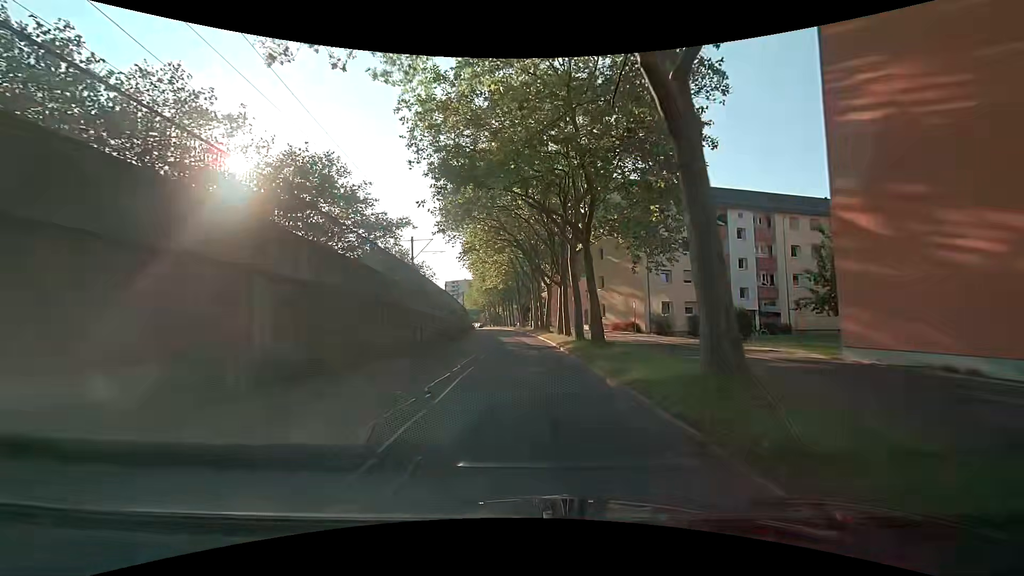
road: tertiary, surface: asphalt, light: Day
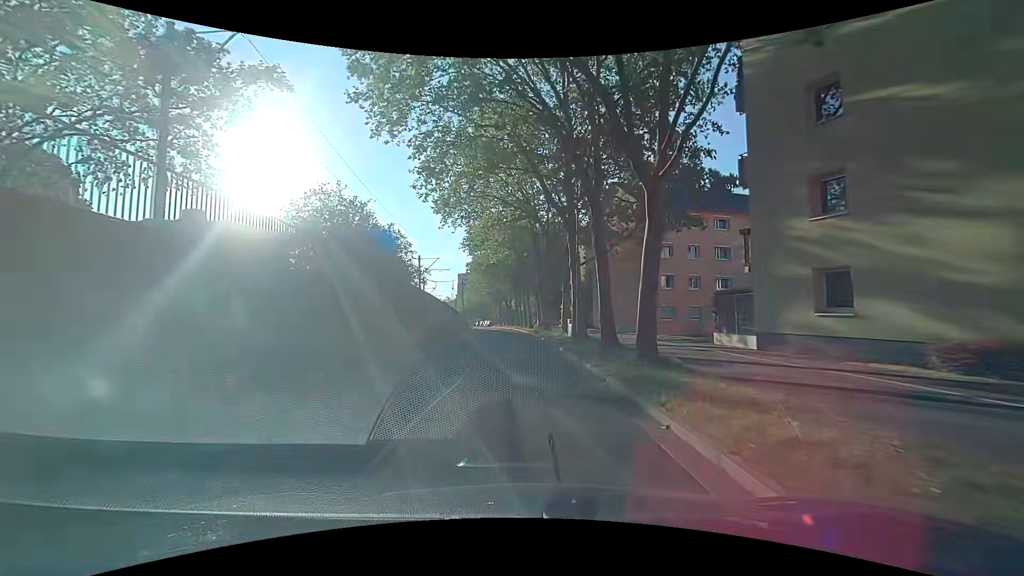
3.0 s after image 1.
(-0.3, +34.5) m; -2°
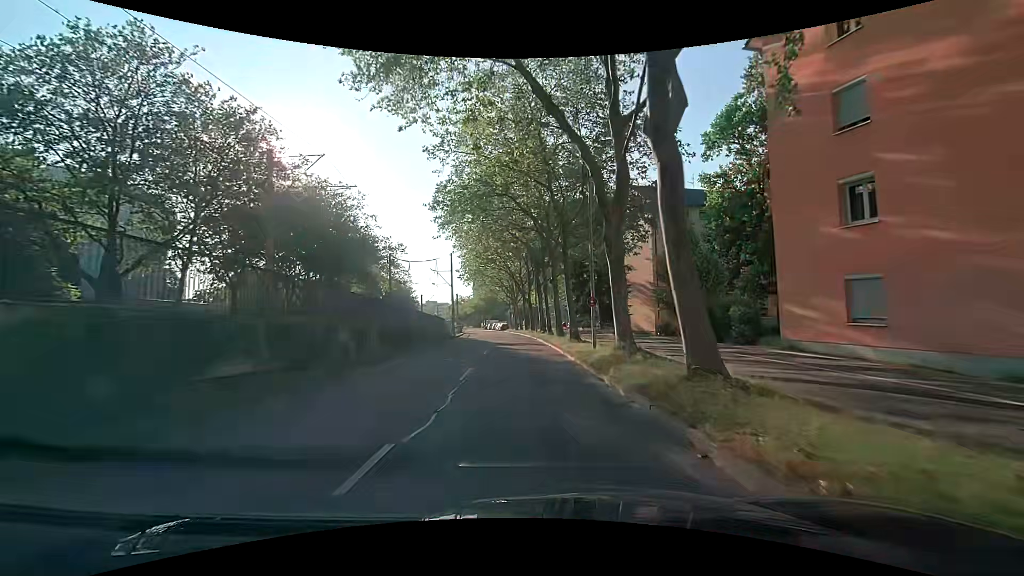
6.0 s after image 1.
(-0.9, +35.0) m; -2°
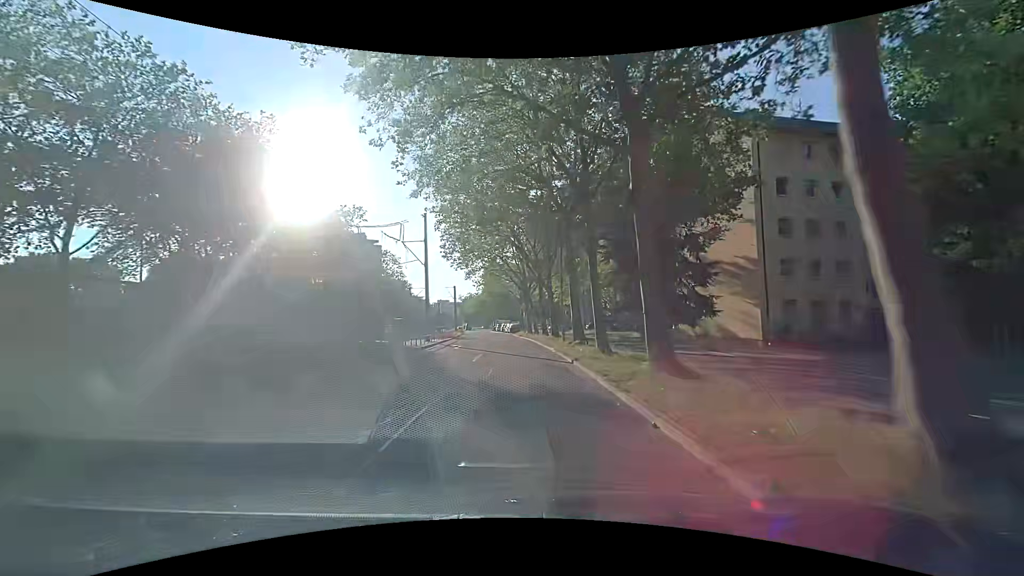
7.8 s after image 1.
(-0.5, +21.5) m; -2°
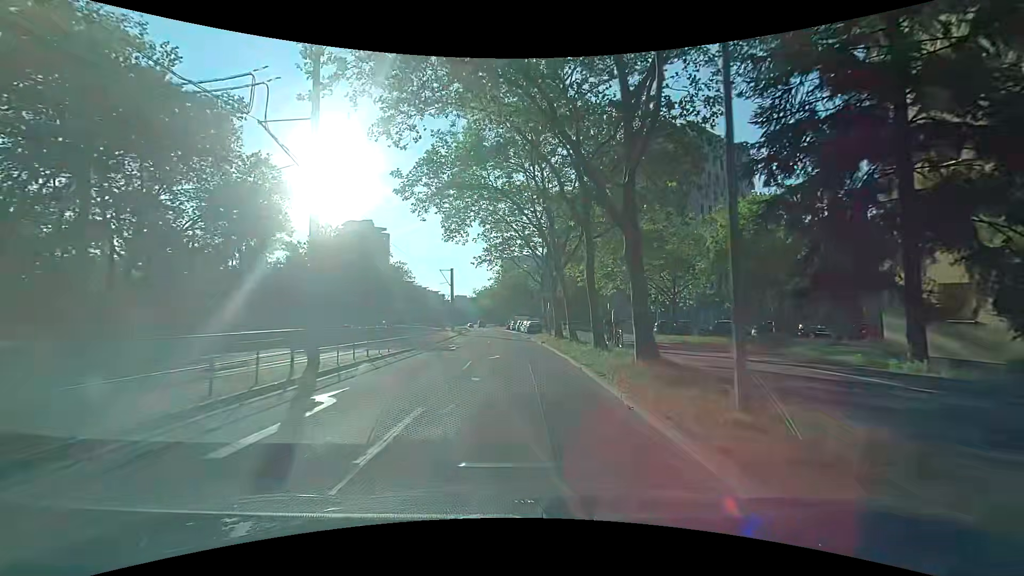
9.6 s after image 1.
(-0.5, +21.8) m; -2°
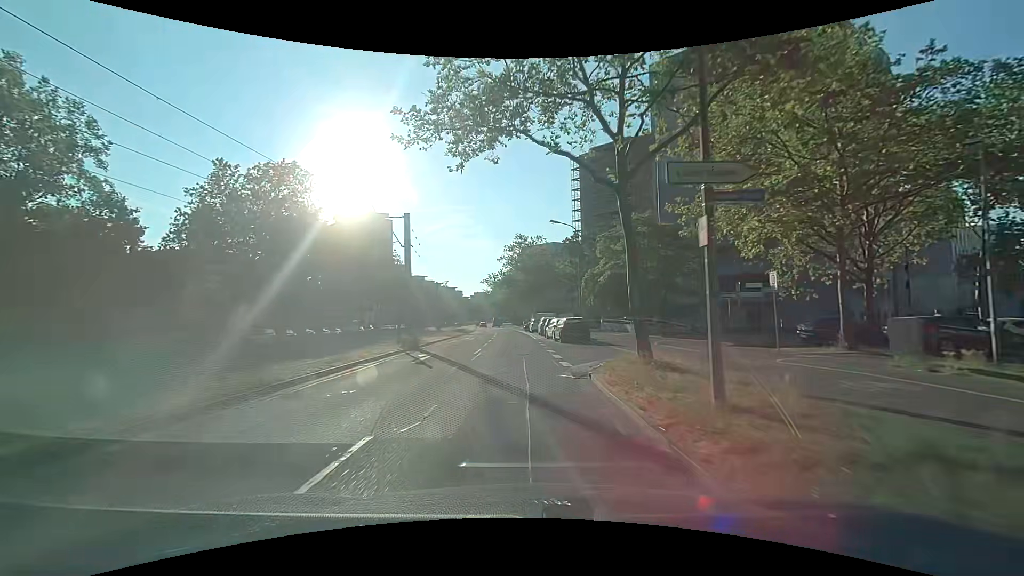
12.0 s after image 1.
(-0.5, +29.2) m; -3°
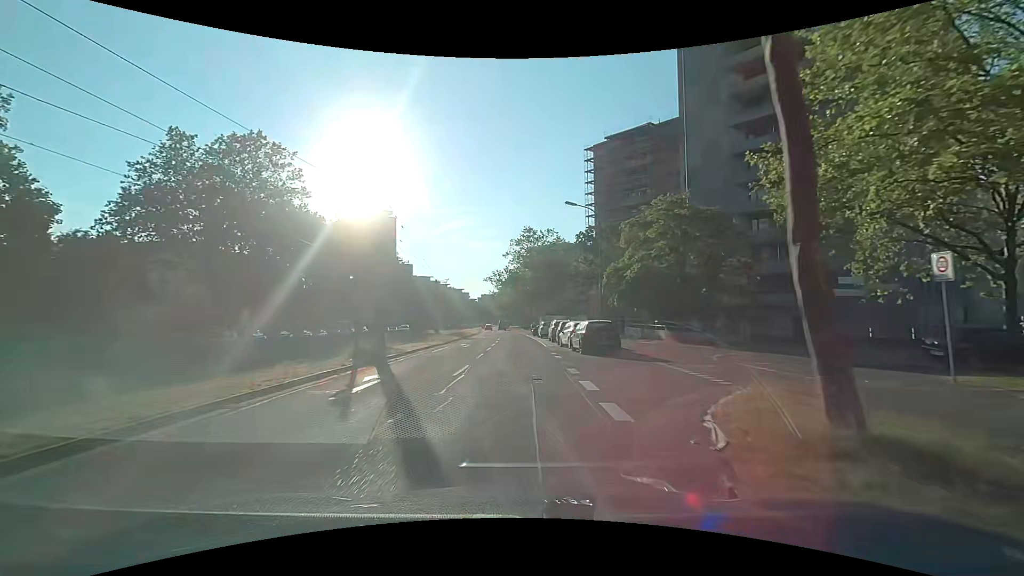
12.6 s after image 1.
(-0.1, +7.2) m; -1°
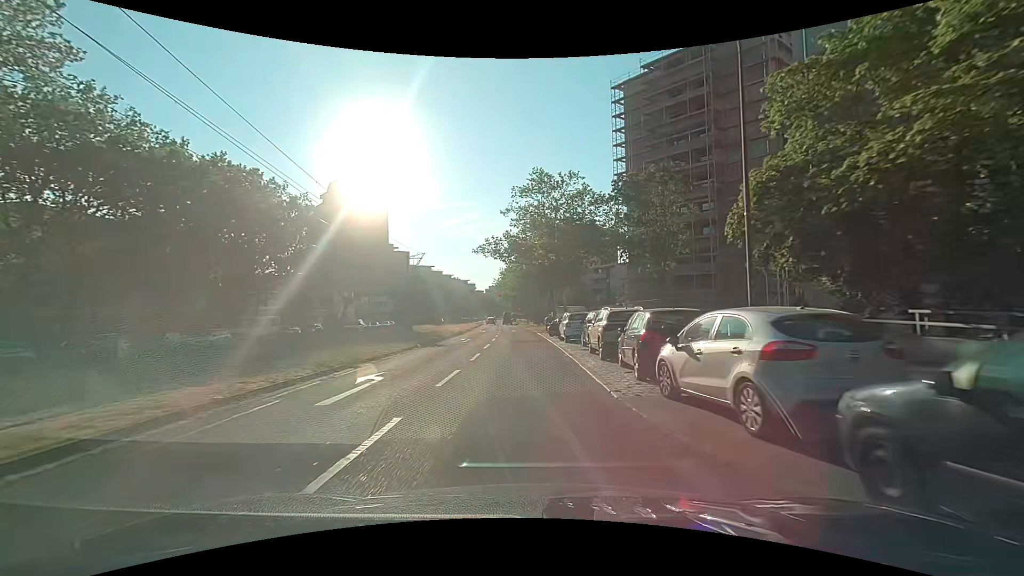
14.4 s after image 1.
(0.0, +20.9) m; -1°
(0, +10) (0, +20) (0, +30) (-1, +40) (-1, +50) (-1, +60) (-2, +70) (-3, +80) (-3, +90) (-4, +100) m
